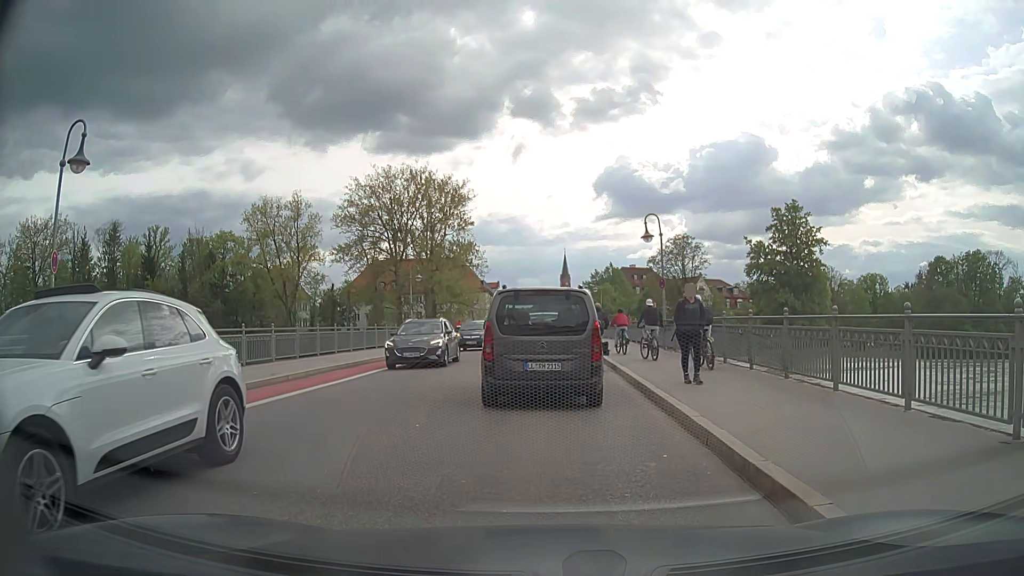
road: secondary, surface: asphalt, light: Day
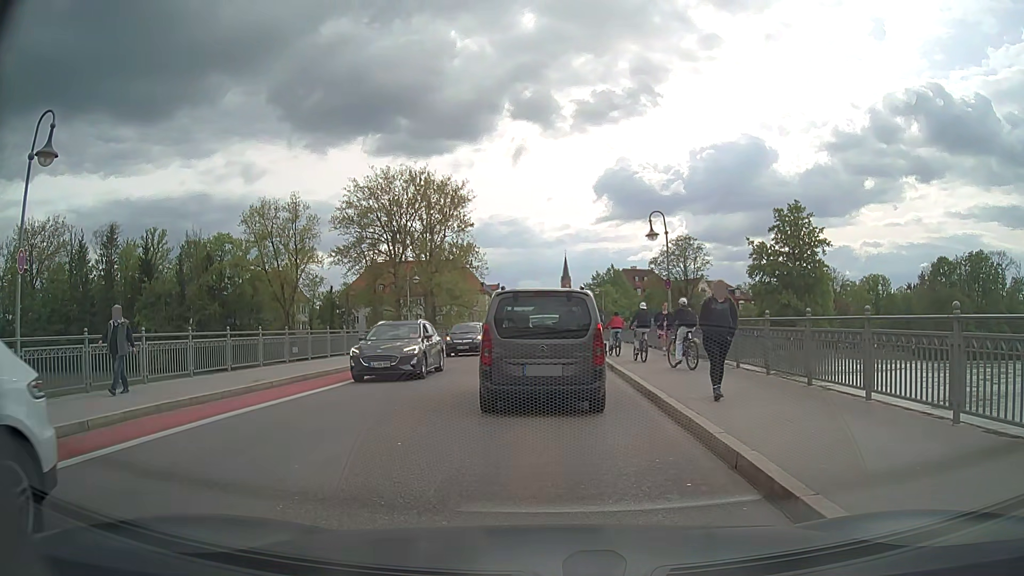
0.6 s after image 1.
(0.0, +1.1) m; +1°
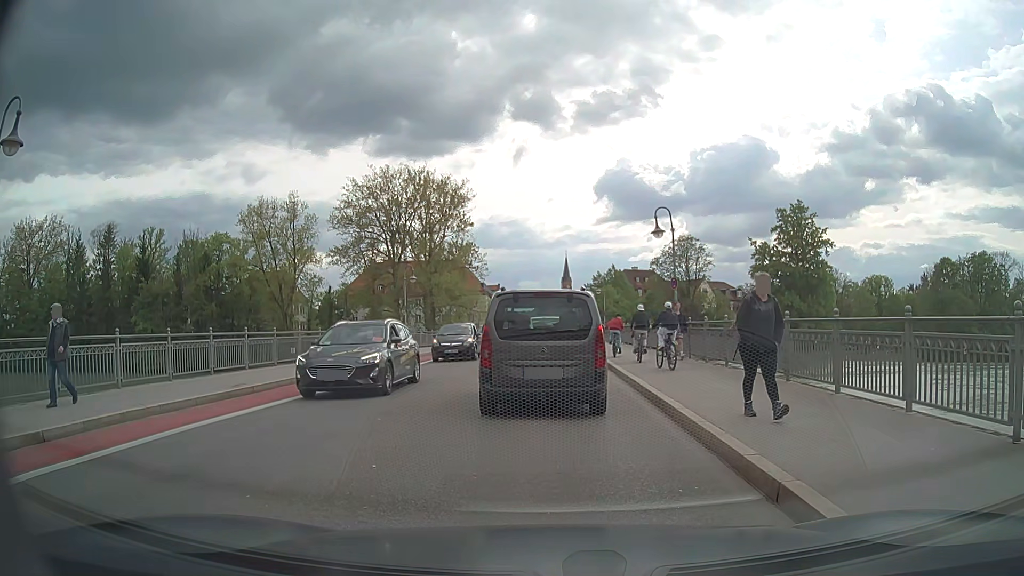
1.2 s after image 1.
(0.0, +1.1) m; -1°
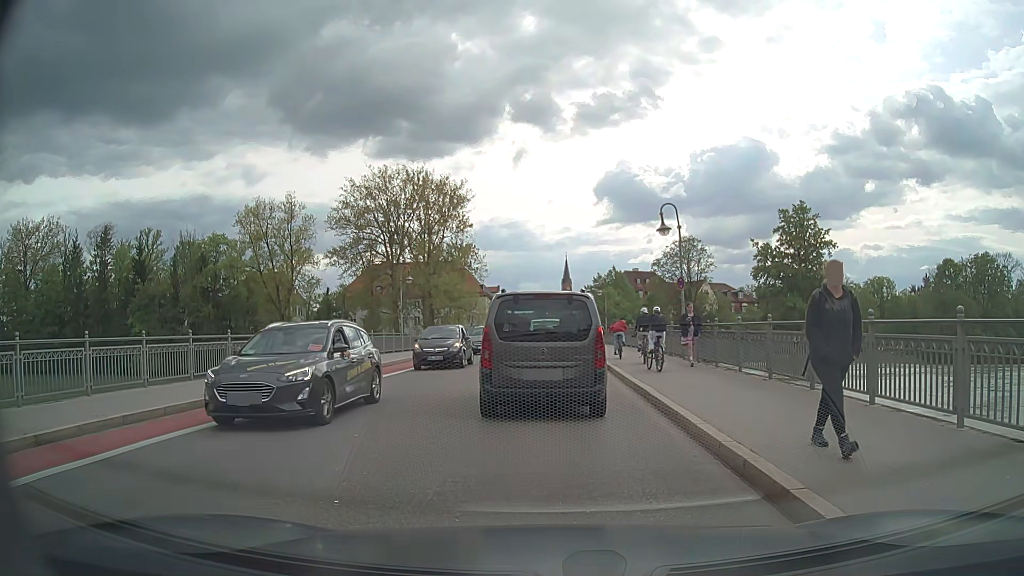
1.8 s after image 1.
(0.0, +1.2) m; +2°
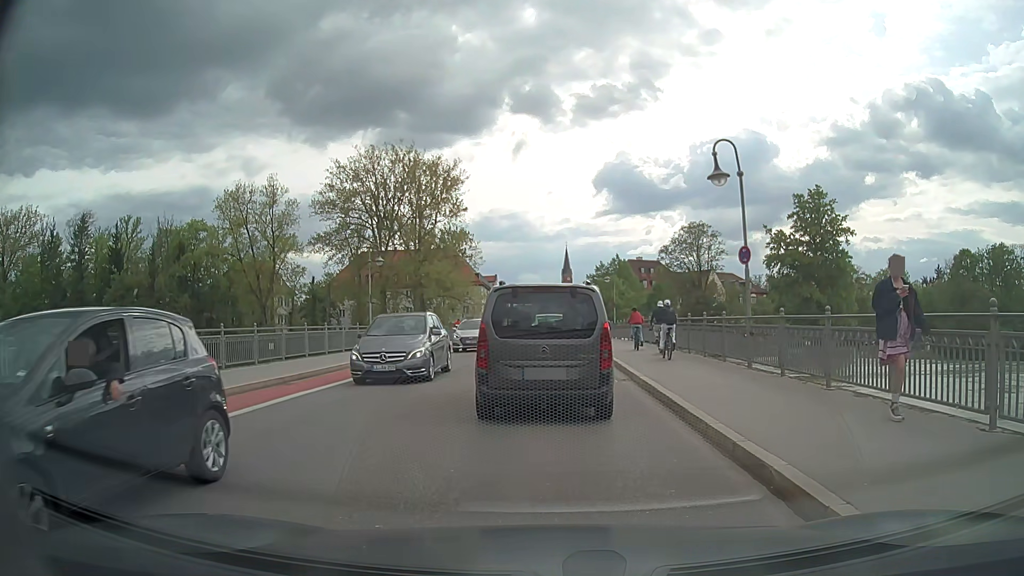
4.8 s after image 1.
(-0.2, +7.3) m; -2°
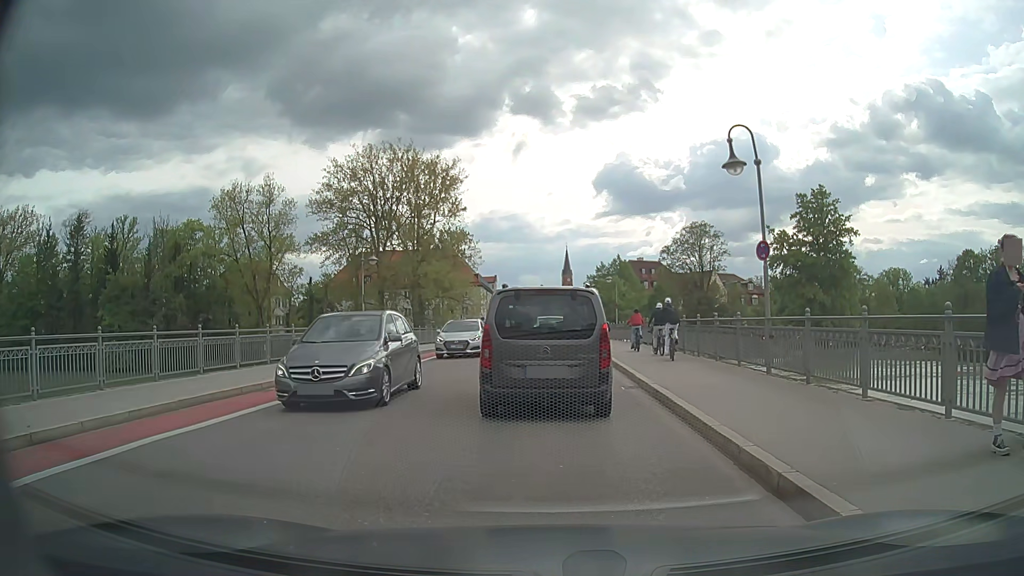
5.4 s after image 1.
(0.0, +1.3) m; +1°
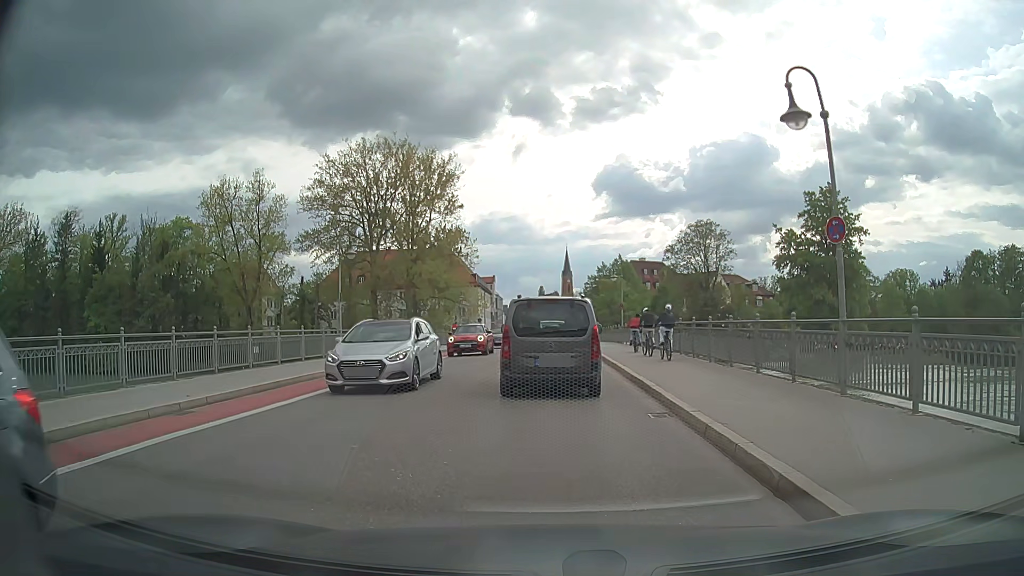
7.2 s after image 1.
(-0.1, +3.7) m; -1°
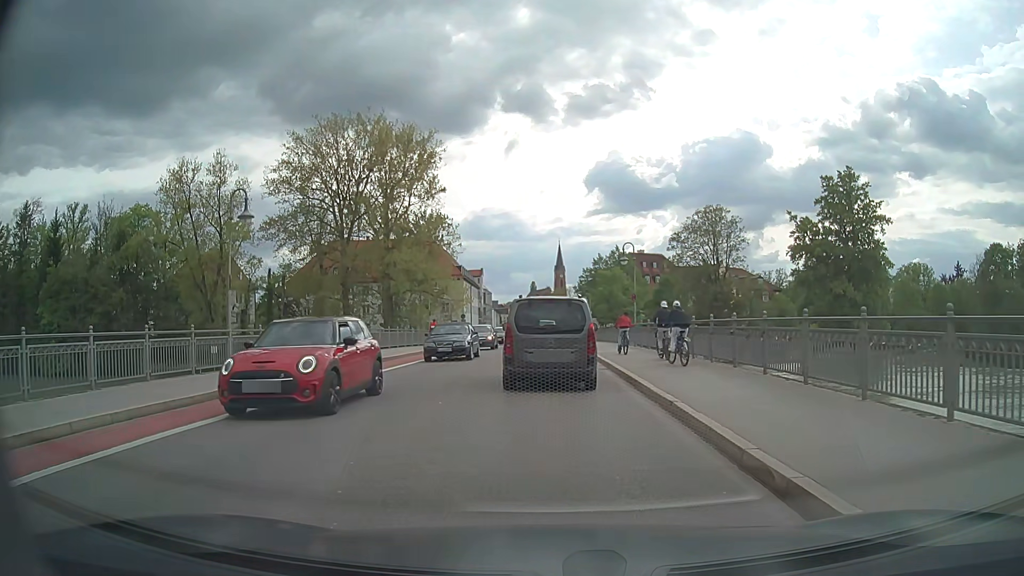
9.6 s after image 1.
(+0.2, +10.3) m; +2°
